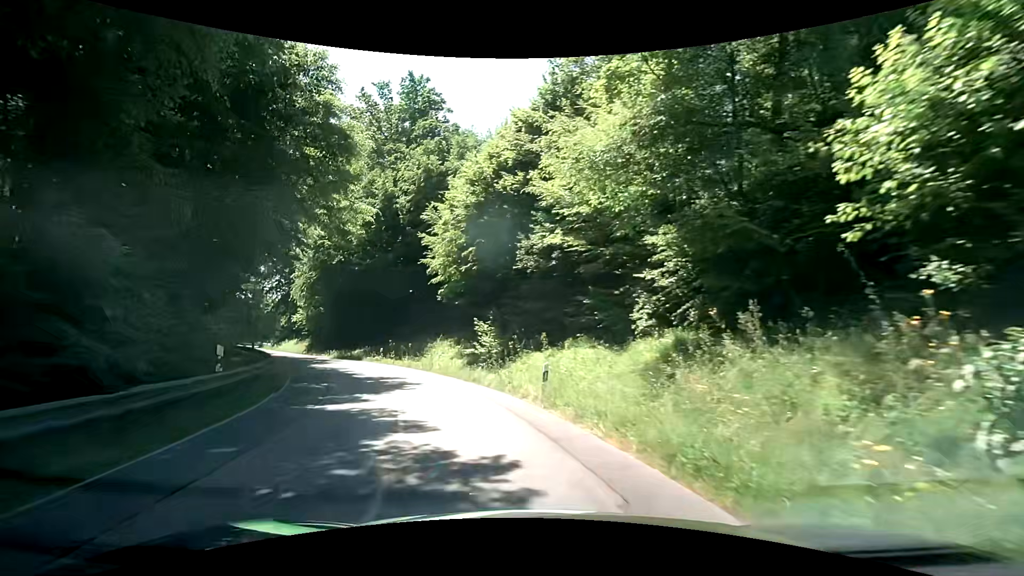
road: tertiary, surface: asphalt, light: Day
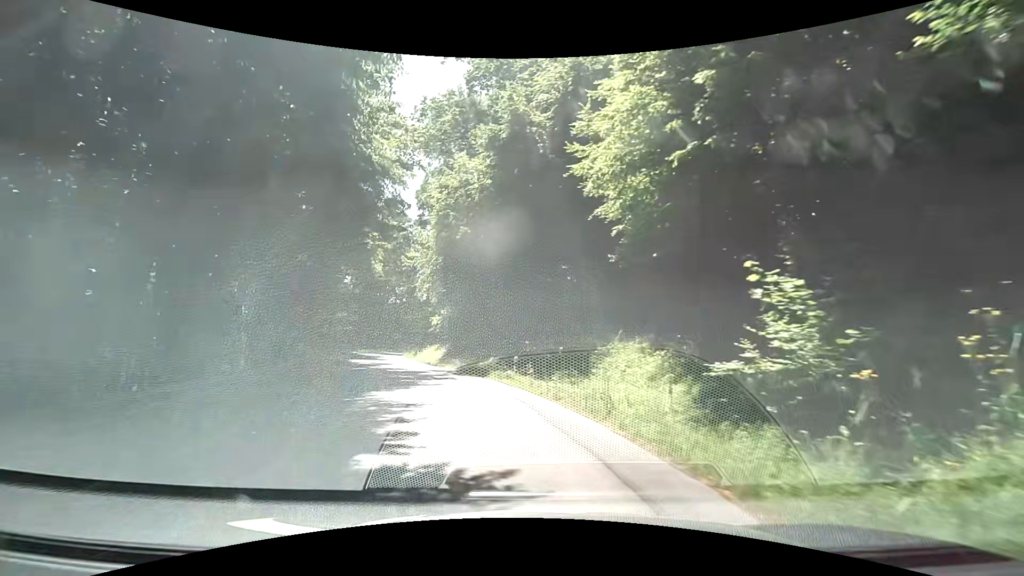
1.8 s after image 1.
(-2.4, +15.1) m; -16°
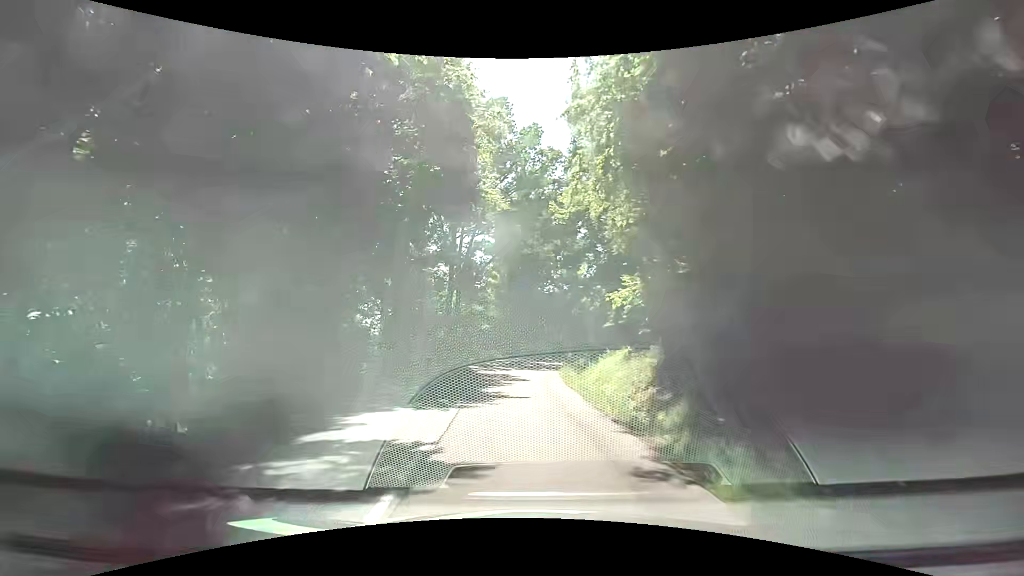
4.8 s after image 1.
(-6.3, +25.4) m; -24°
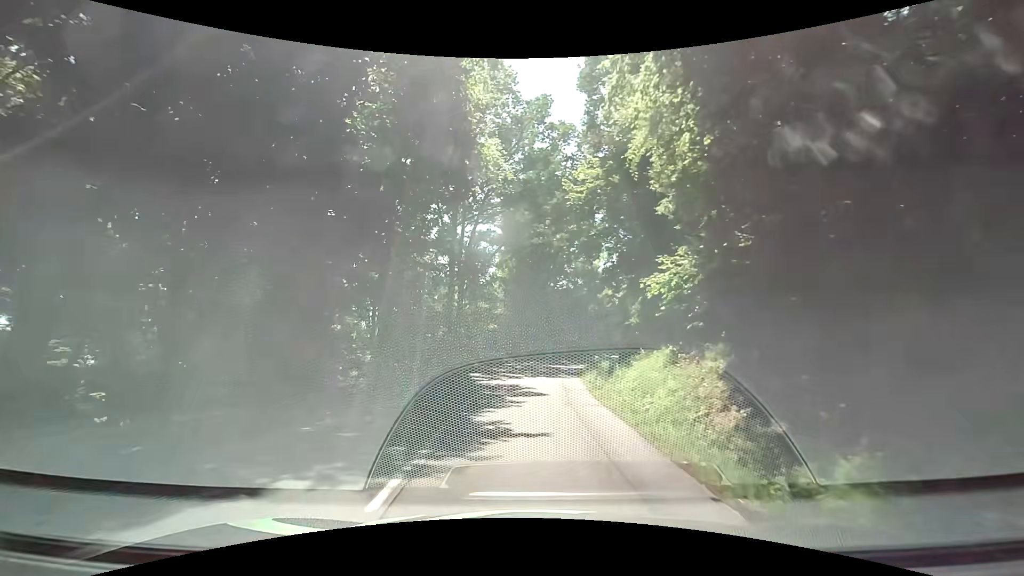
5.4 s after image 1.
(+0.1, +5.4) m; +1°
(0, +10) (0, +20) (0, +30) (+2, +40) (+6, +49) (+11, +58) (+18, +65) (+26, +71) (+34, +76) (+44, +79) m
